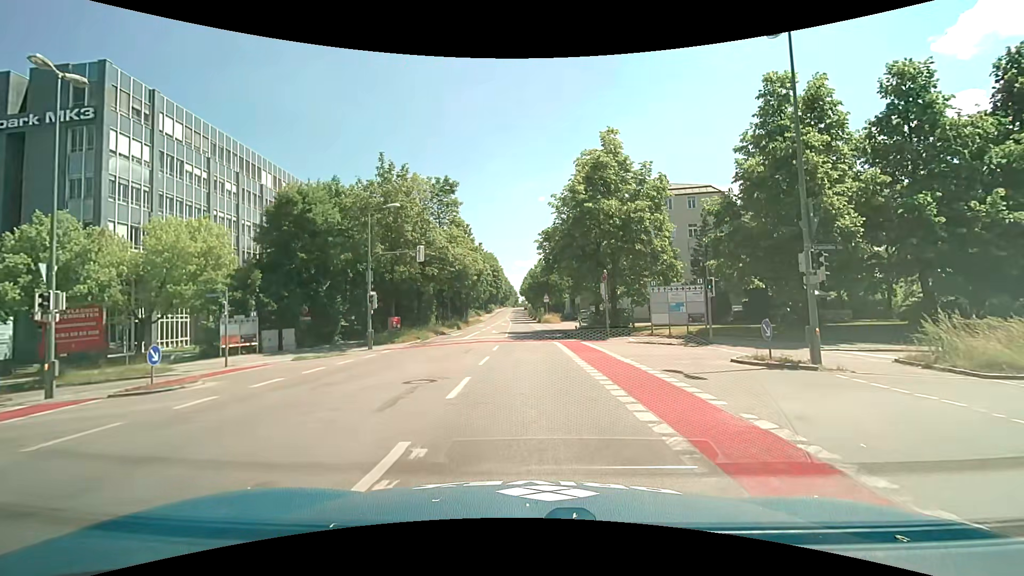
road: tertiary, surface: asphalt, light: Day
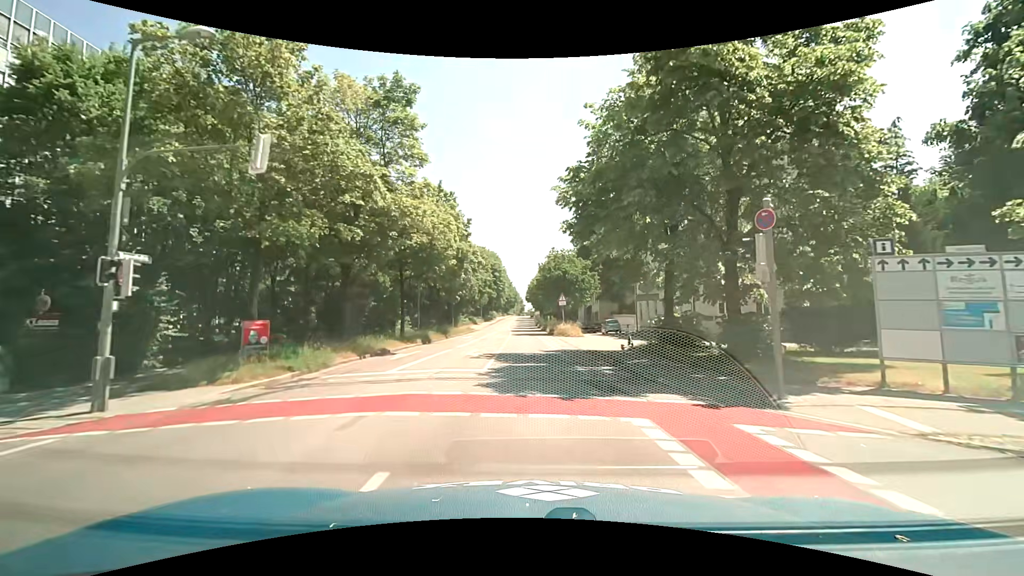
(-0.1, +19.5) m; -1°
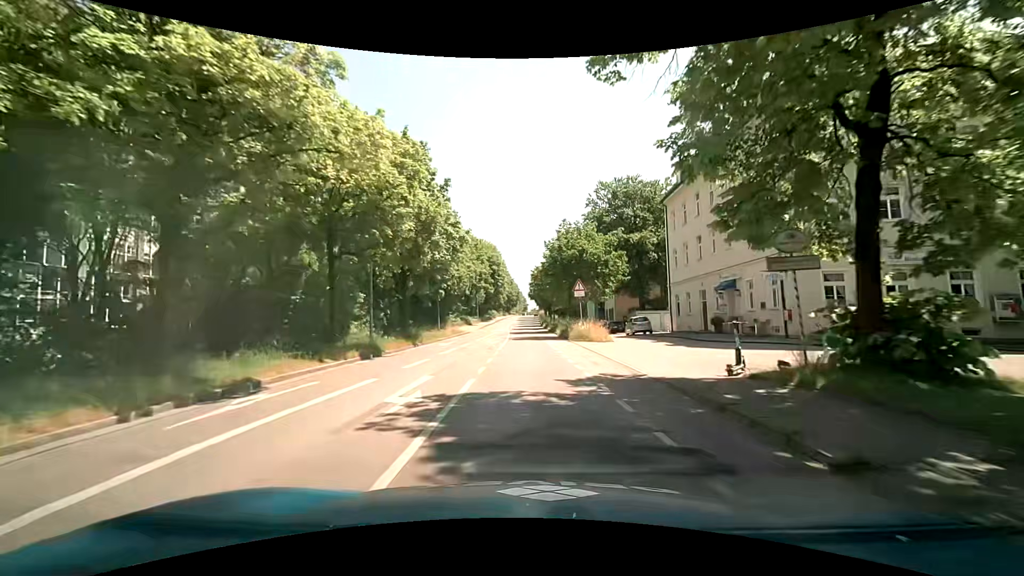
(0.0, +12.5) m; 0°
